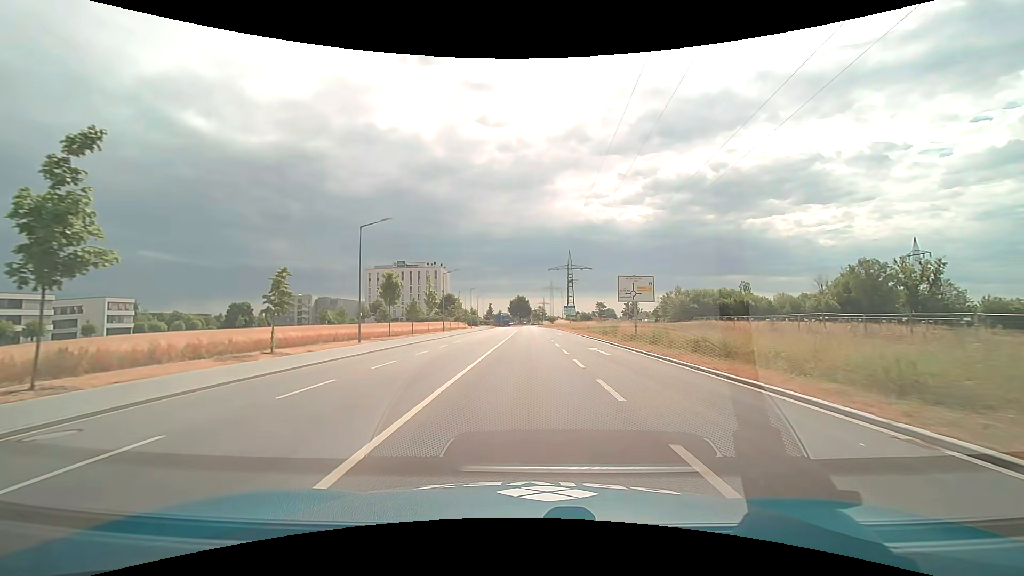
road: tertiary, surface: asphalt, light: Day
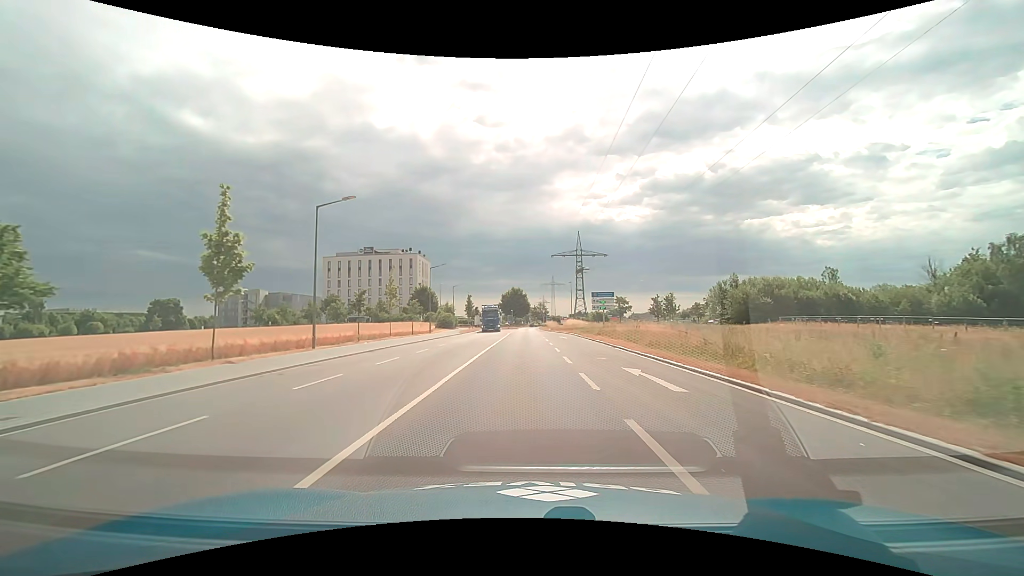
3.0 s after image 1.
(+0.2, +40.8) m; 0°
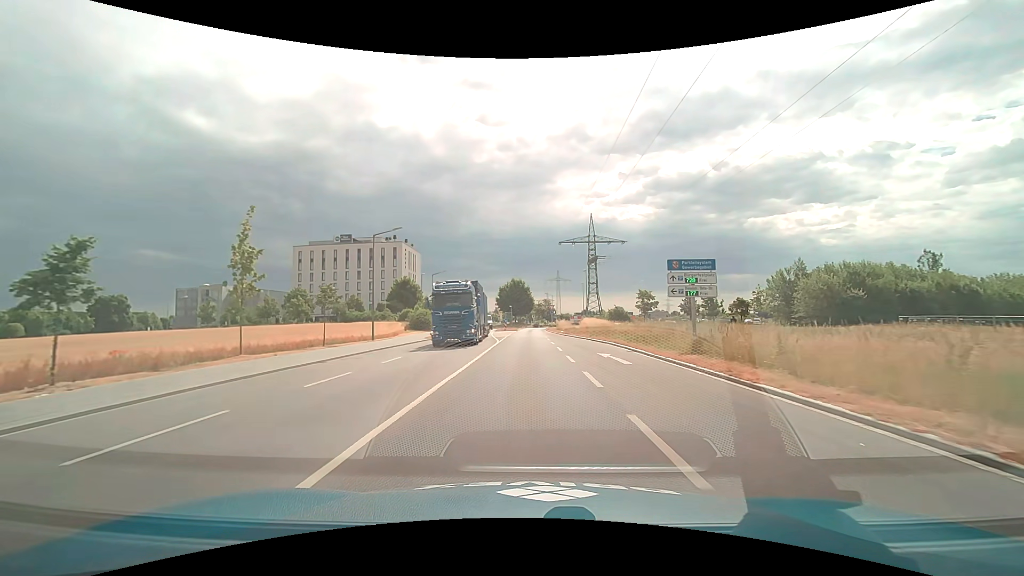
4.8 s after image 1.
(-0.1, +23.7) m; 0°
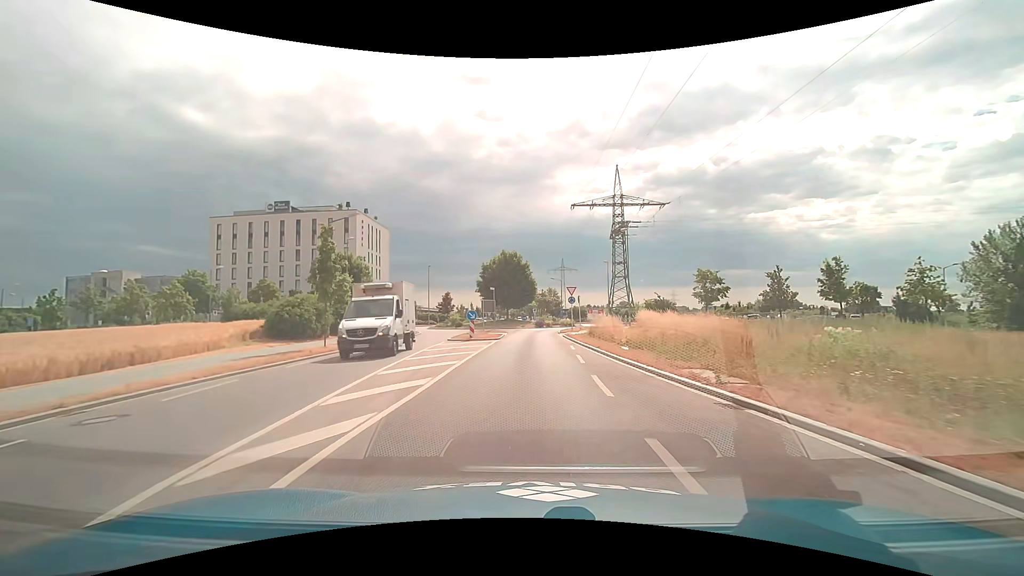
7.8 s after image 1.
(+0.1, +37.5) m; 0°
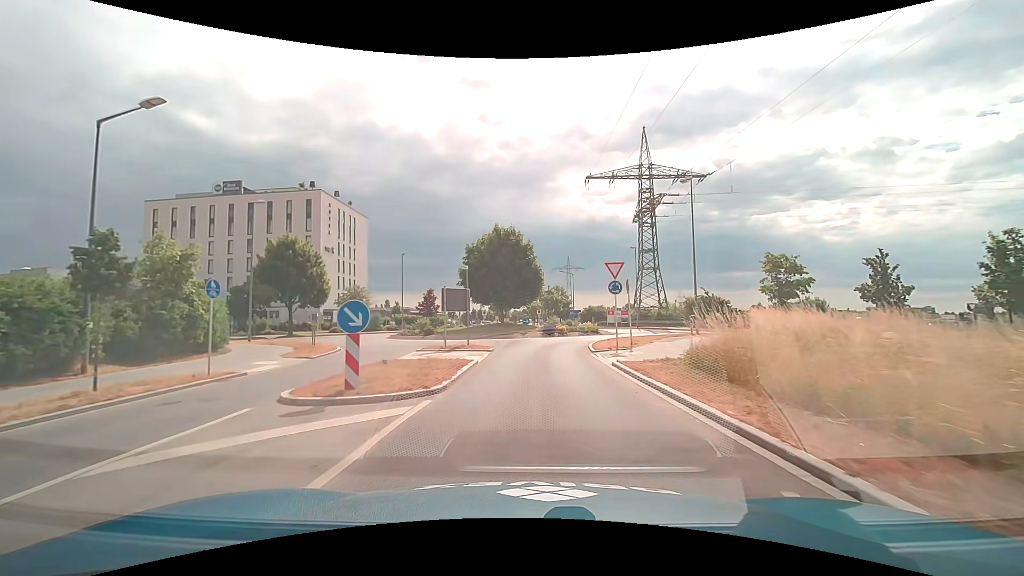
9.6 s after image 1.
(0.0, +19.3) m; 0°
(0, +10) (0, +20) (+3, +30) (+10, +37) (+14, +45) (+14, +55) (+8, +63) (-2, +66) (-11, +65) (-20, +60) m
